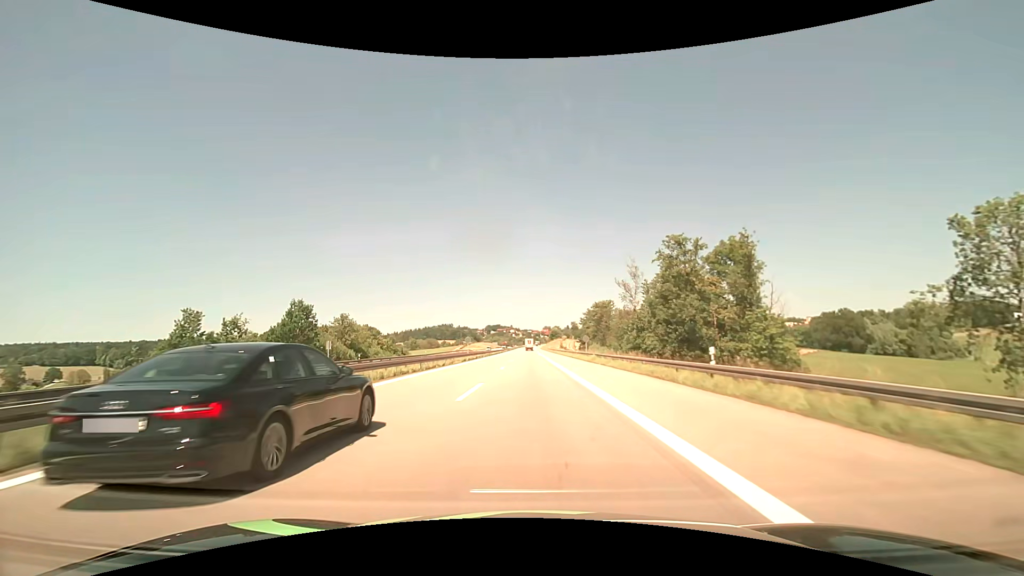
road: motorway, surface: asphalt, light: Day
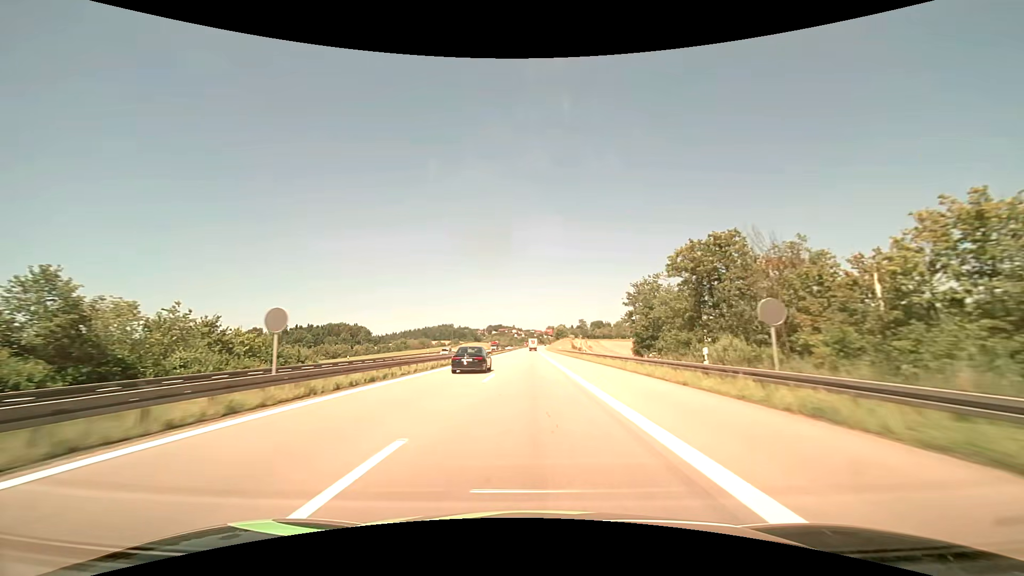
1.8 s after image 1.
(-0.1, +47.8) m; 0°
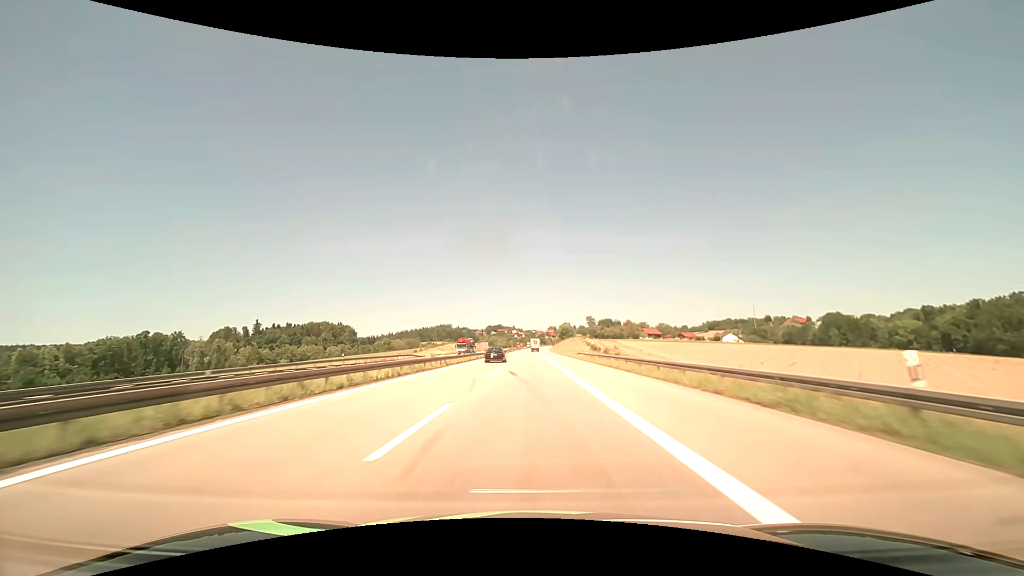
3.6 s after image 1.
(0.0, +50.0) m; 0°
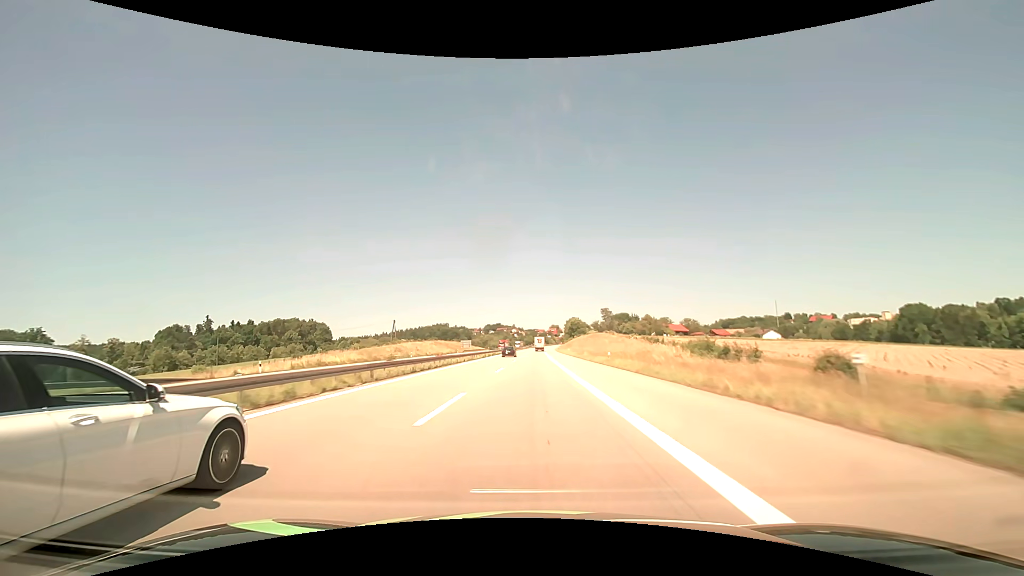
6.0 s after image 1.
(+0.1, +69.9) m; 0°
(0, +10) (0, +20) (0, +30) (0, +40) (0, +50) (0, +60) (0, +70) (+1, +80) (+1, +90) (+1, +100) m
